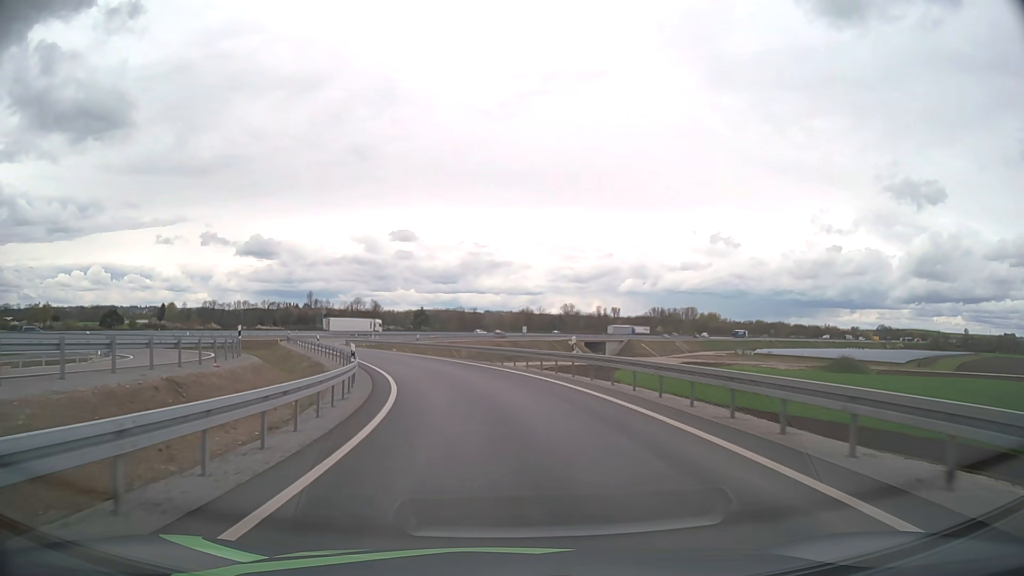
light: Day
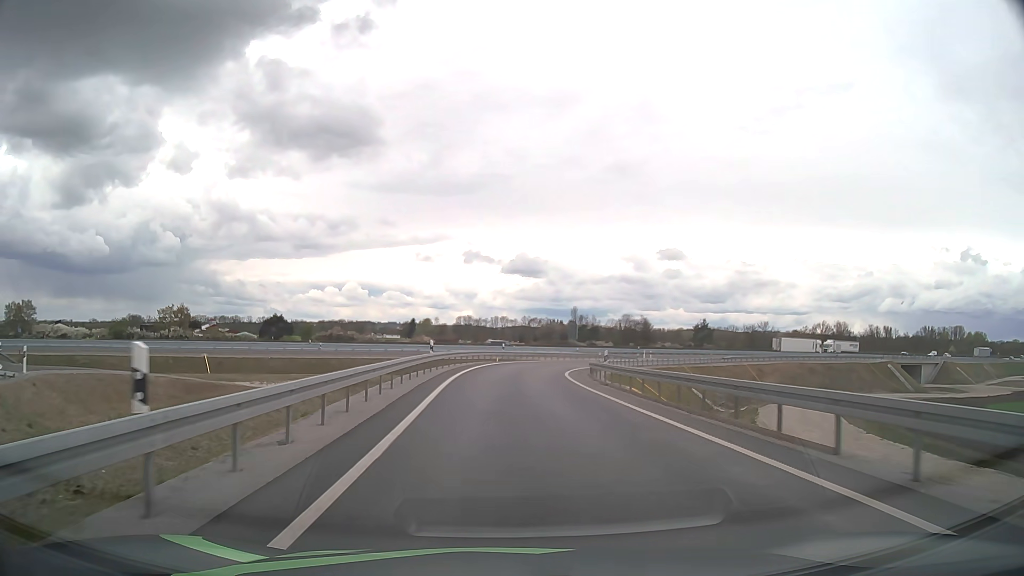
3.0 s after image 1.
(-8.3, +44.4) m; -22°
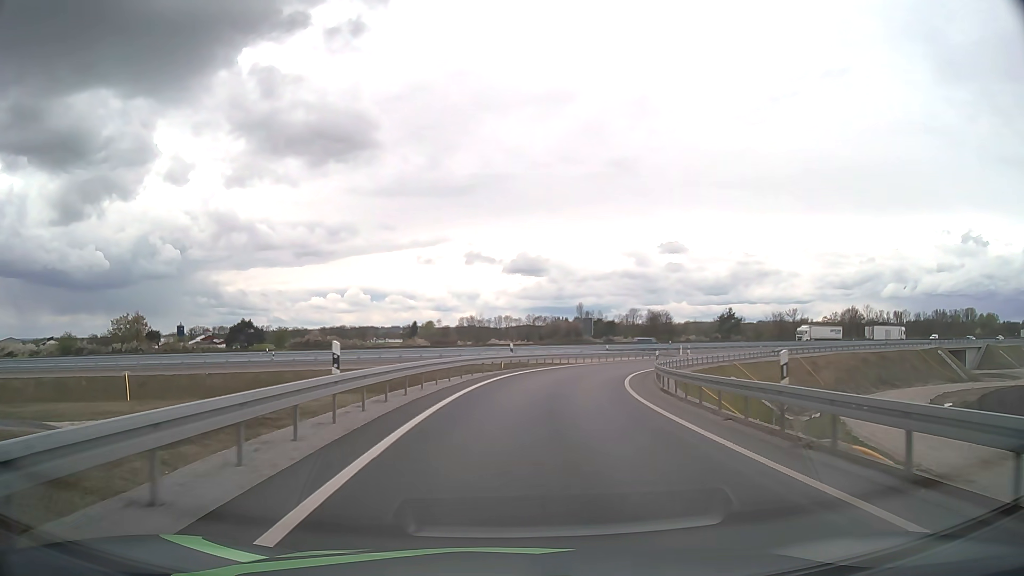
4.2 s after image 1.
(-0.3, +17.9) m; -1°
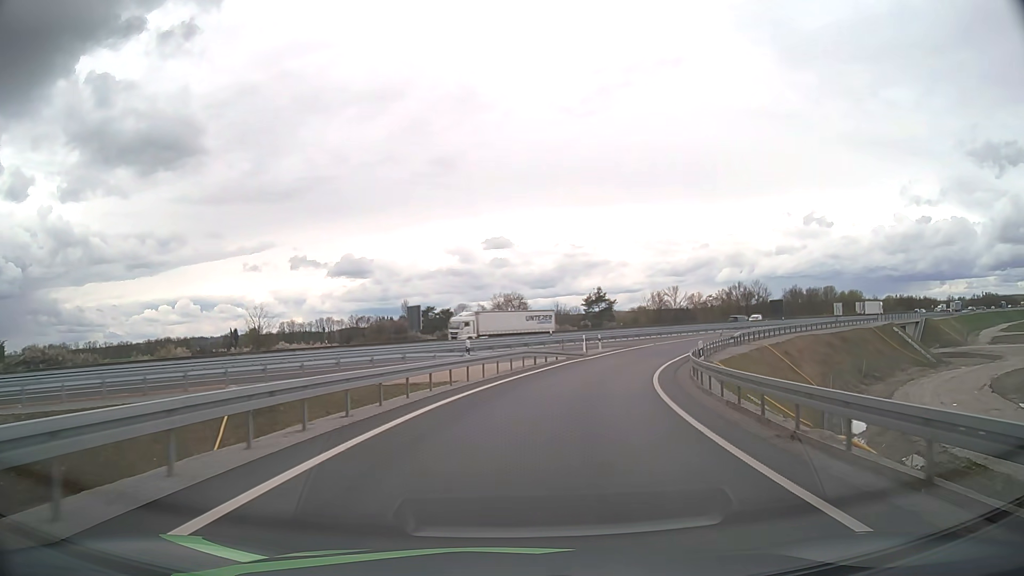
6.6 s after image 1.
(+3.8, +35.9) m; +14°
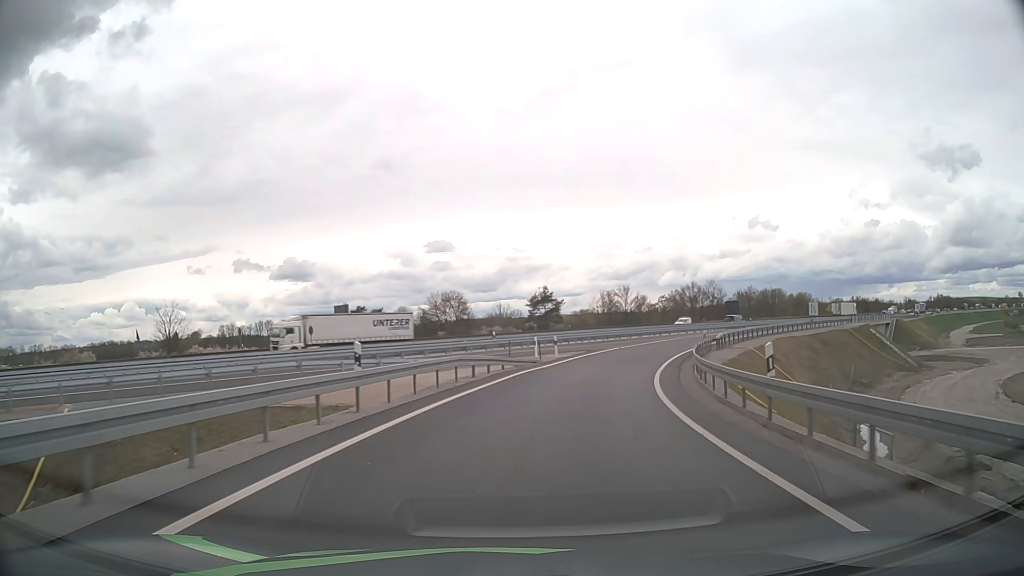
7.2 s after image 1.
(+0.4, +9.2) m; +5°
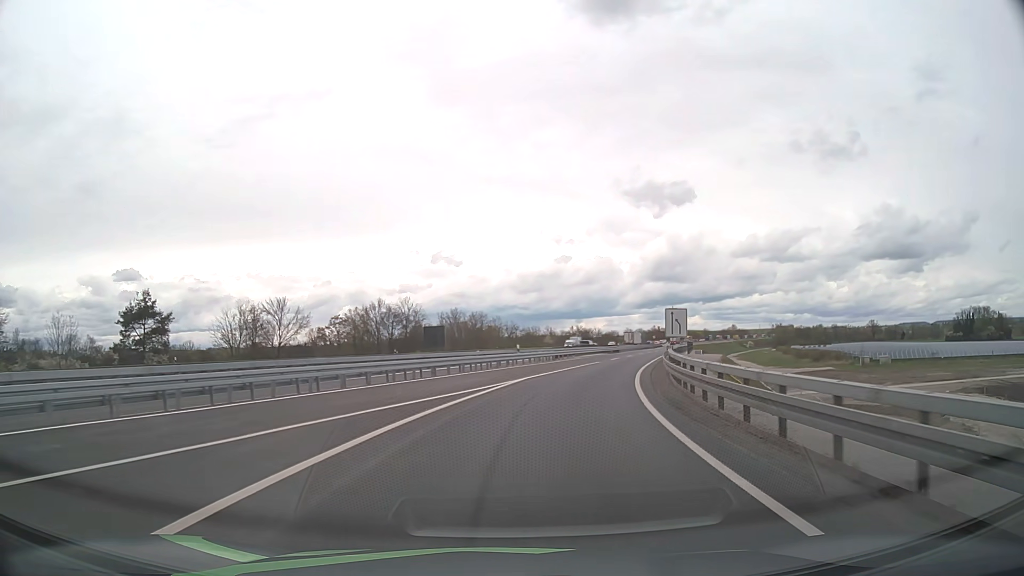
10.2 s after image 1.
(+10.9, +45.9) m; +27°
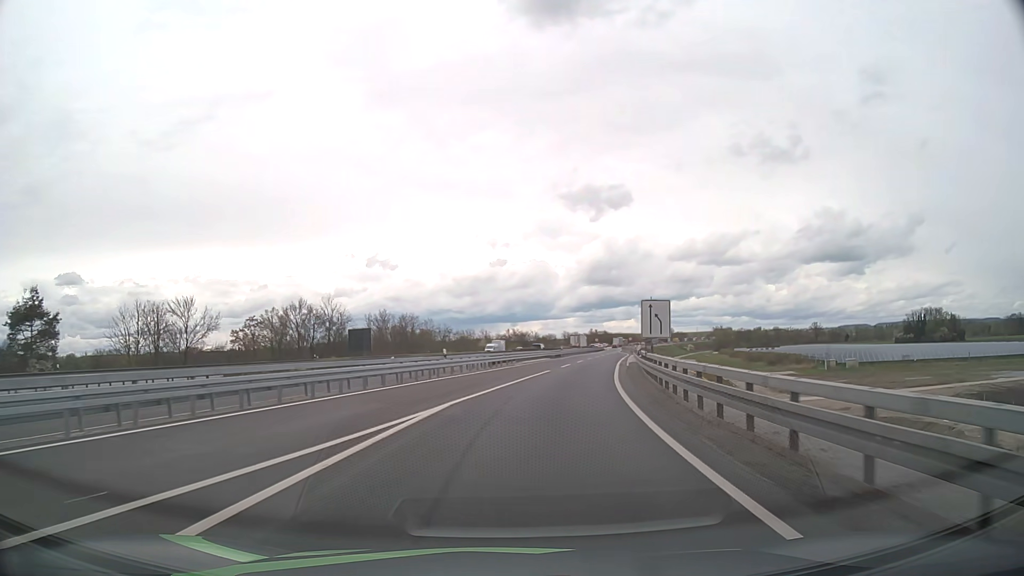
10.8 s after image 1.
(+0.5, +9.8) m; +5°
